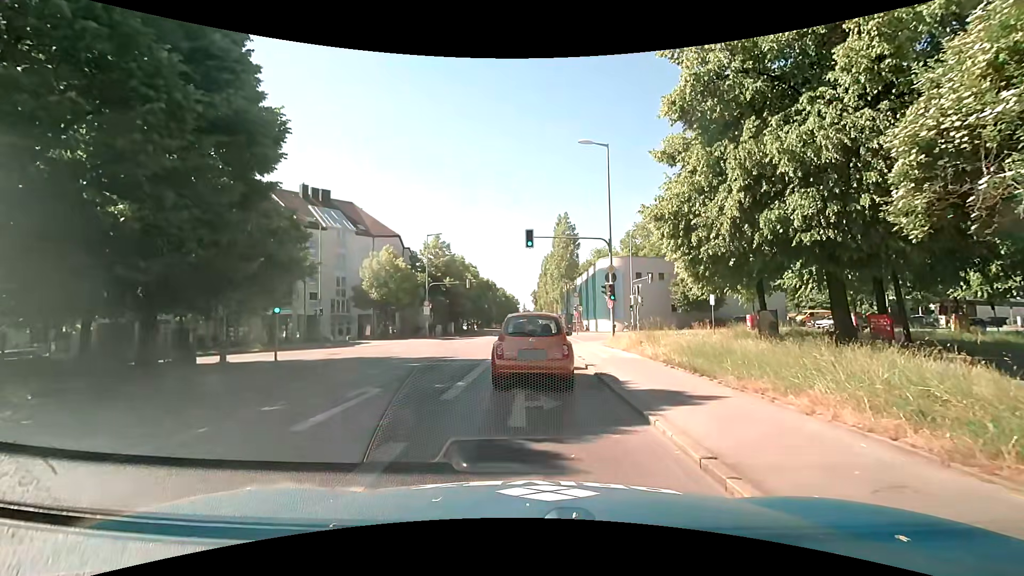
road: secondary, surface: asphalt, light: Day
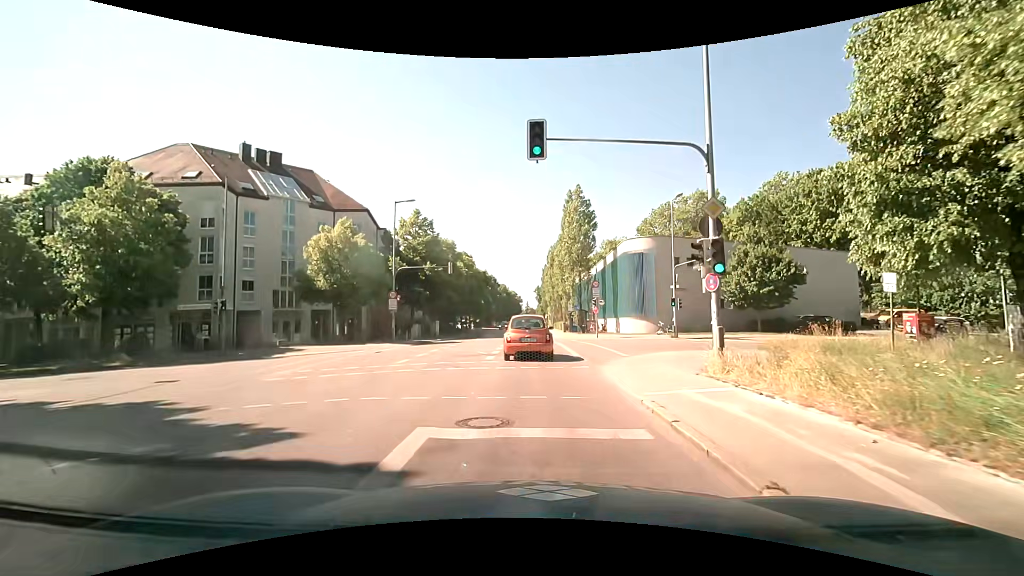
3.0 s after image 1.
(-0.3, +14.1) m; -1°
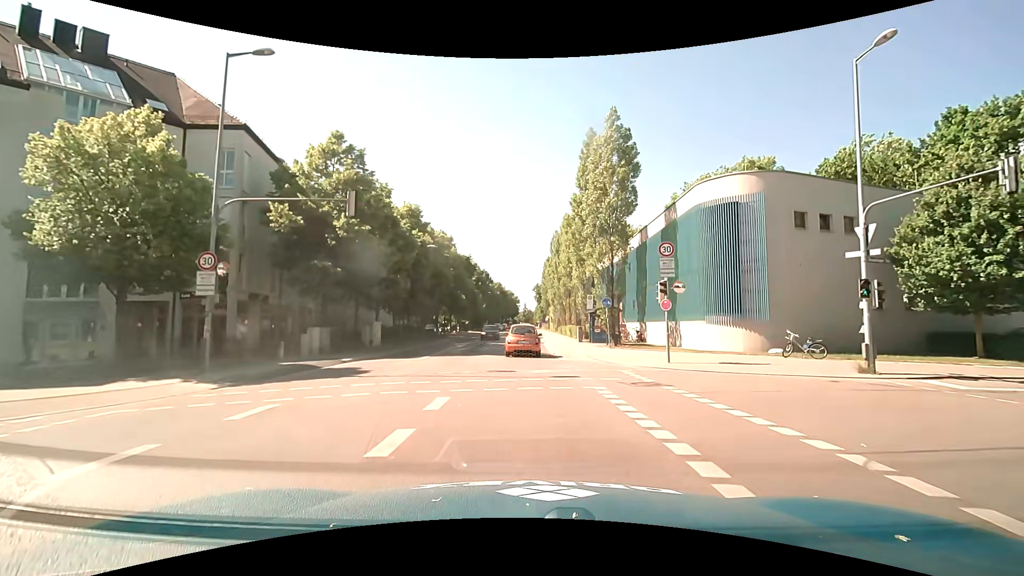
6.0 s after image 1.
(+0.1, +21.5) m; 0°
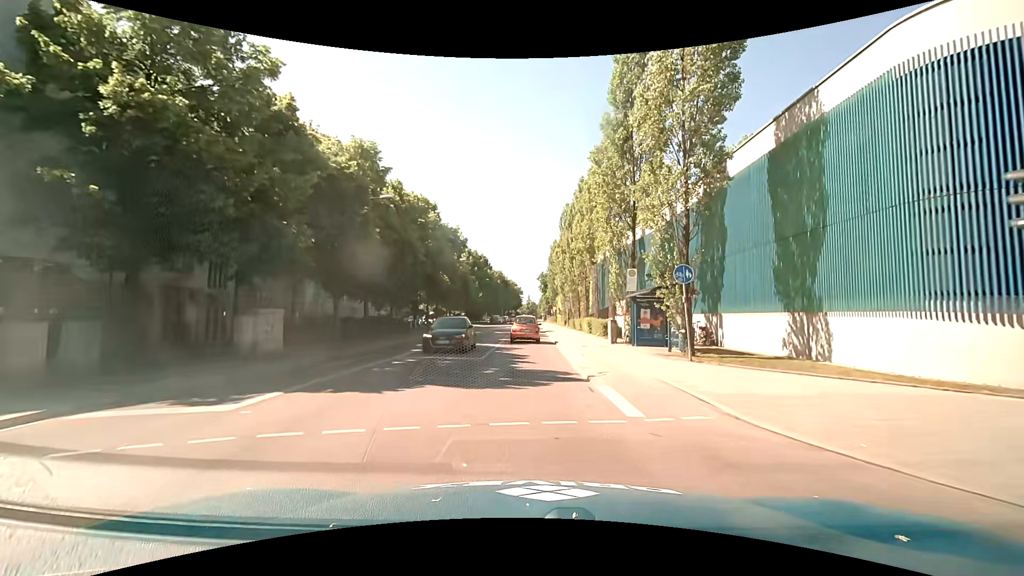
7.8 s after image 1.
(+0.1, +14.6) m; 0°
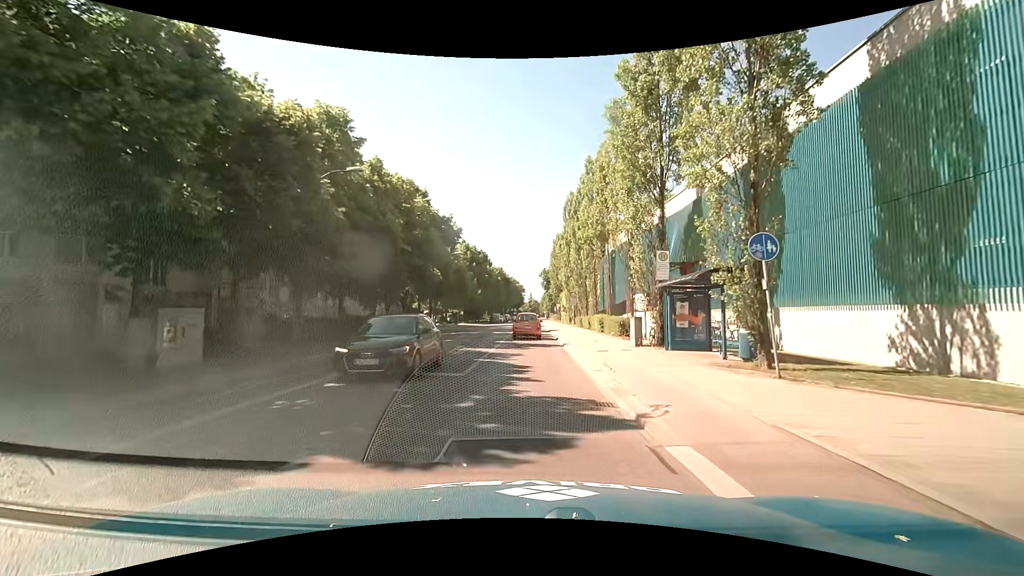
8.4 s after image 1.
(0.0, +5.3) m; 0°
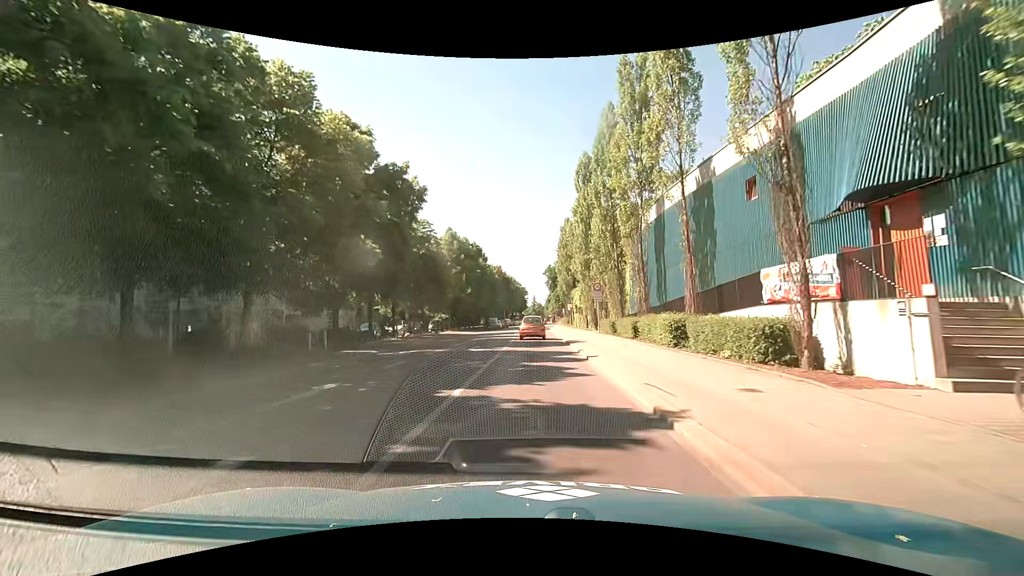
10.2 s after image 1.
(-0.1, +17.1) m; -1°
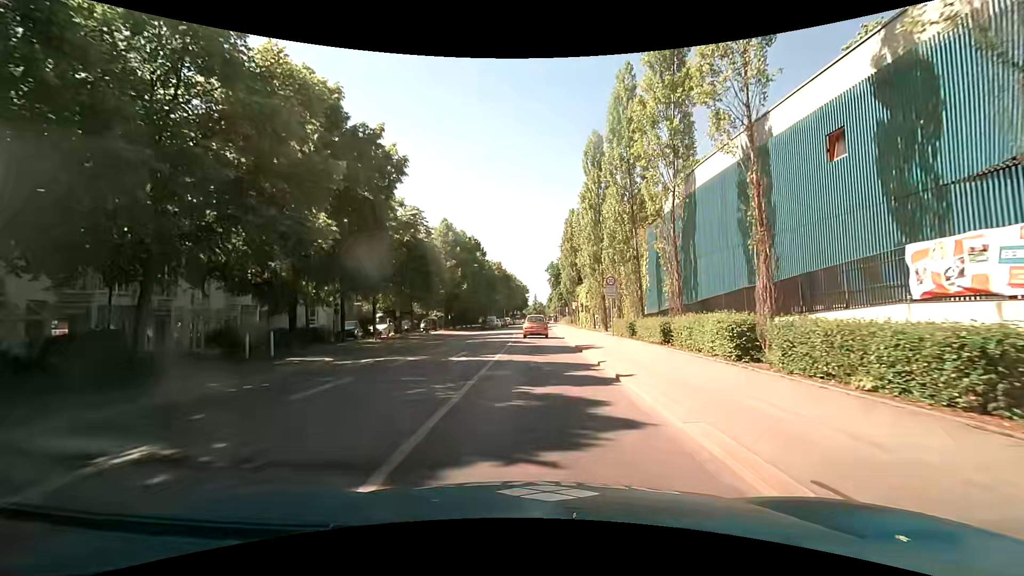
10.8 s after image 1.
(0.0, +5.2) m; 0°
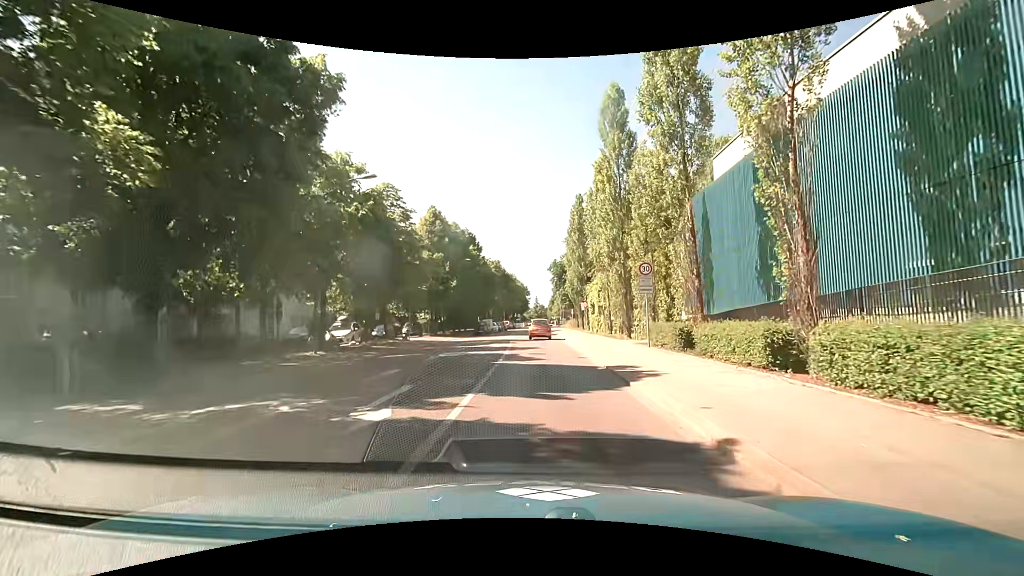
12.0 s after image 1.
(+0.1, +8.9) m; +1°
(0, +10) (0, +20) (0, +30) (0, +40) (0, +50) (+1, +60) (+1, +70) (+1, +80) (+2, +90) (+2, +100) m
